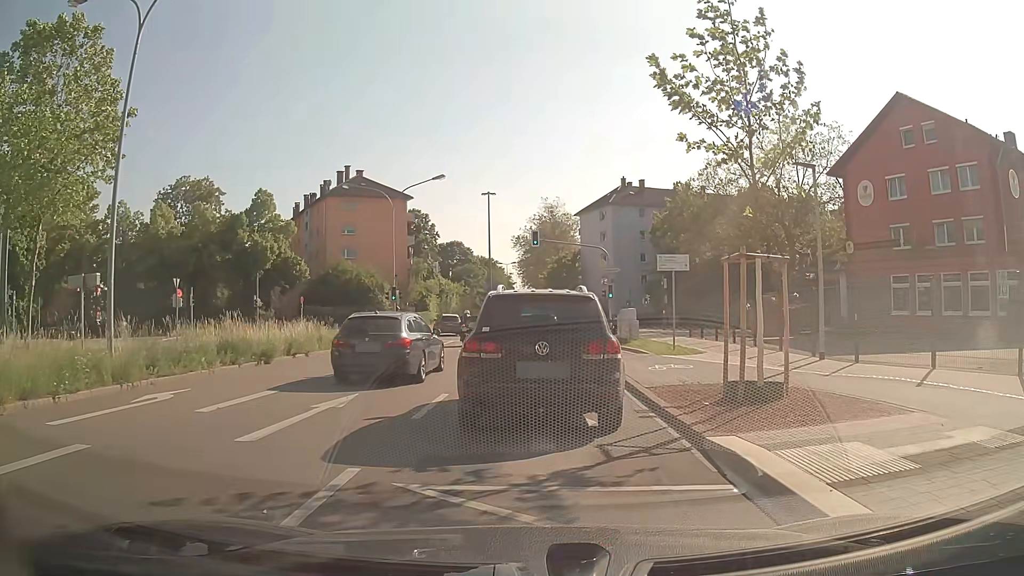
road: secondary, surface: asphalt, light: Day
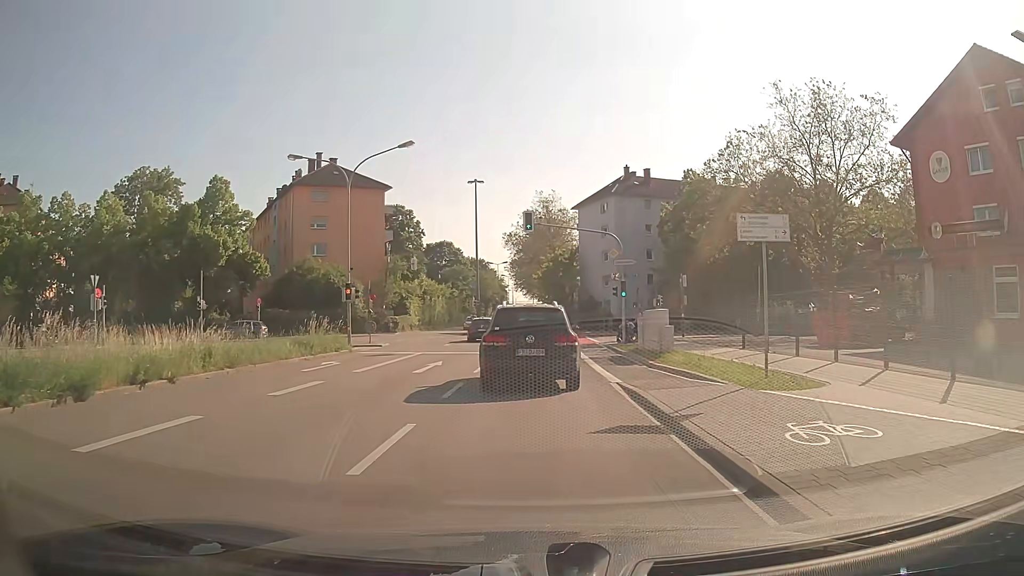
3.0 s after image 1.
(-0.1, +9.4) m; -1°
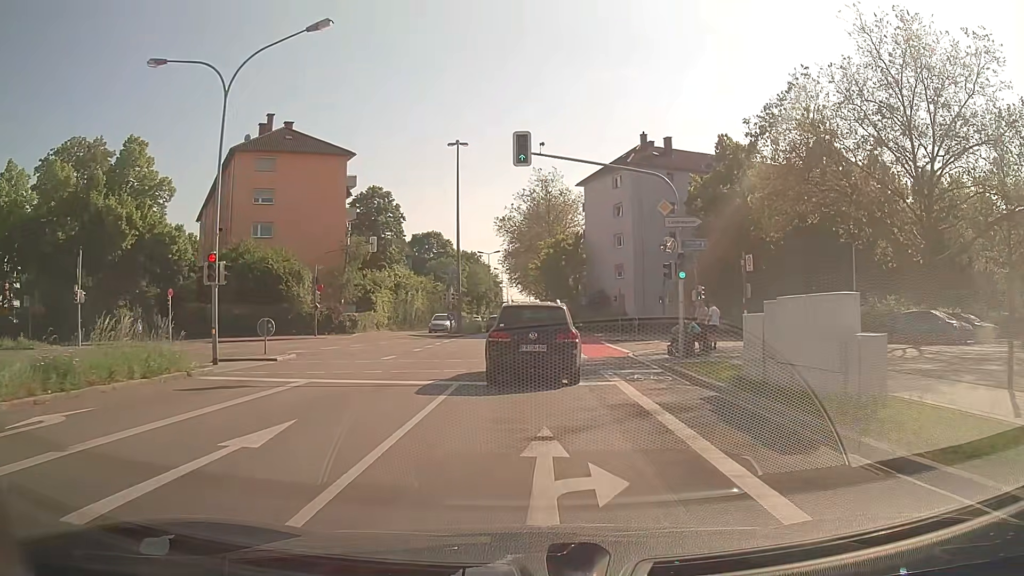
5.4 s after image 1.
(0.0, +14.5) m; +1°
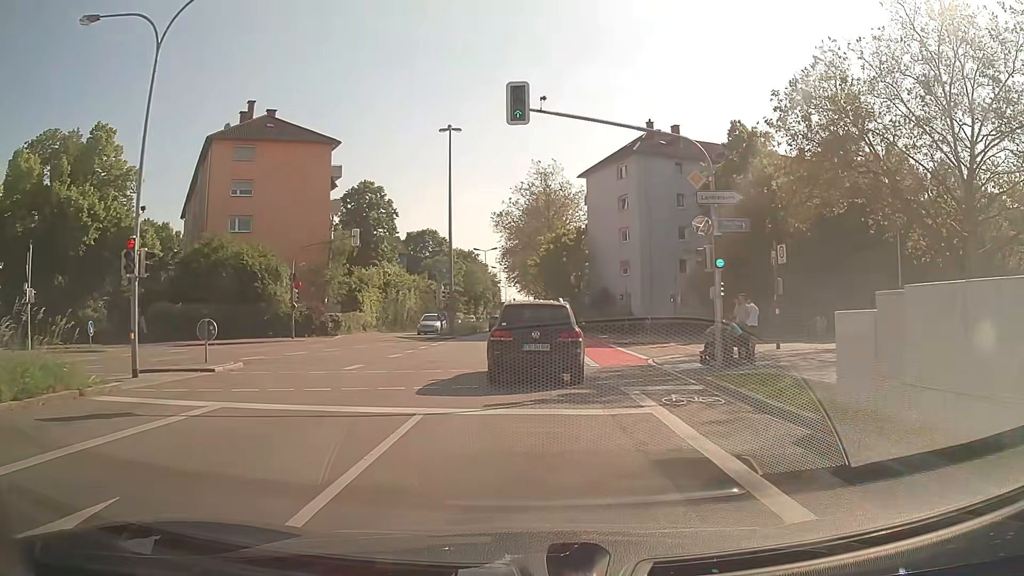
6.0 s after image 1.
(-0.1, +4.4) m; -1°
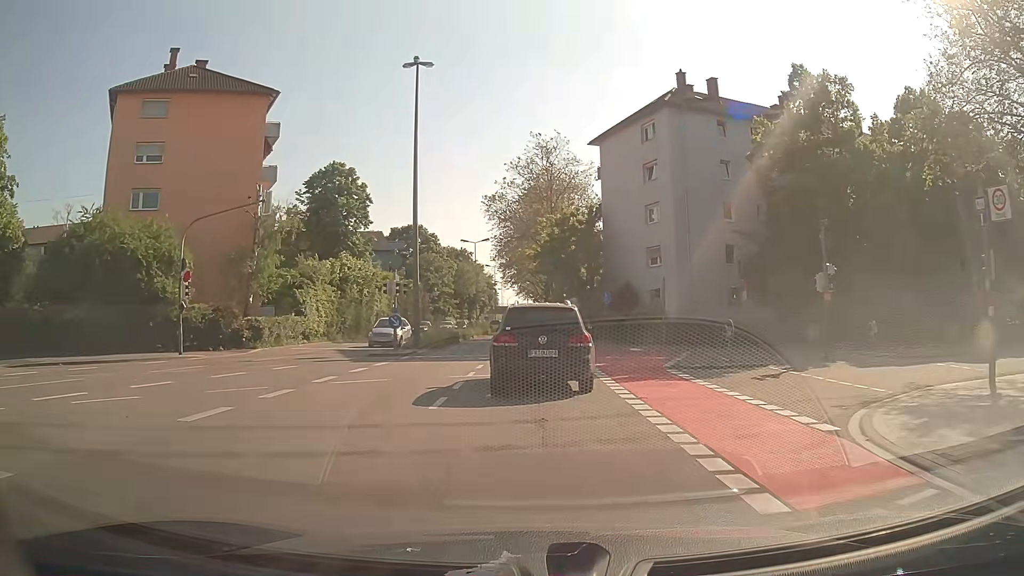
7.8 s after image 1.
(0.0, +14.1) m; 0°
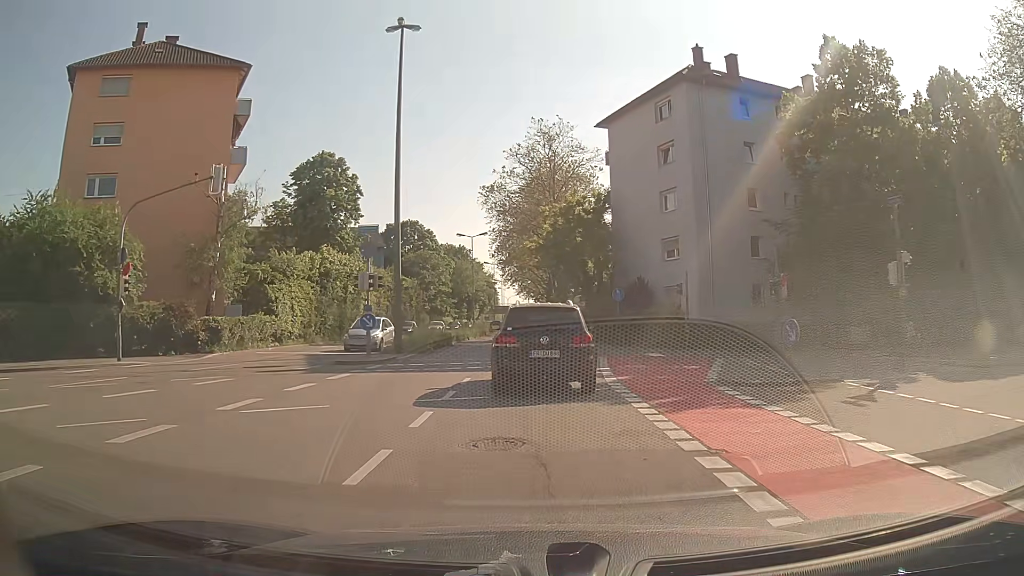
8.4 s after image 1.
(0.0, +4.9) m; -1°
